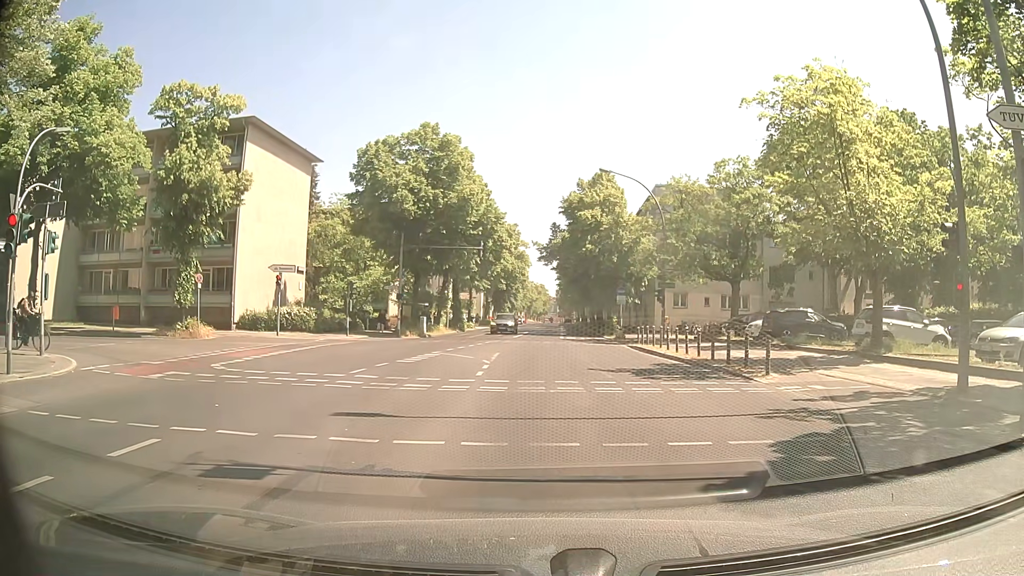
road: secondary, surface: asphalt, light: Day
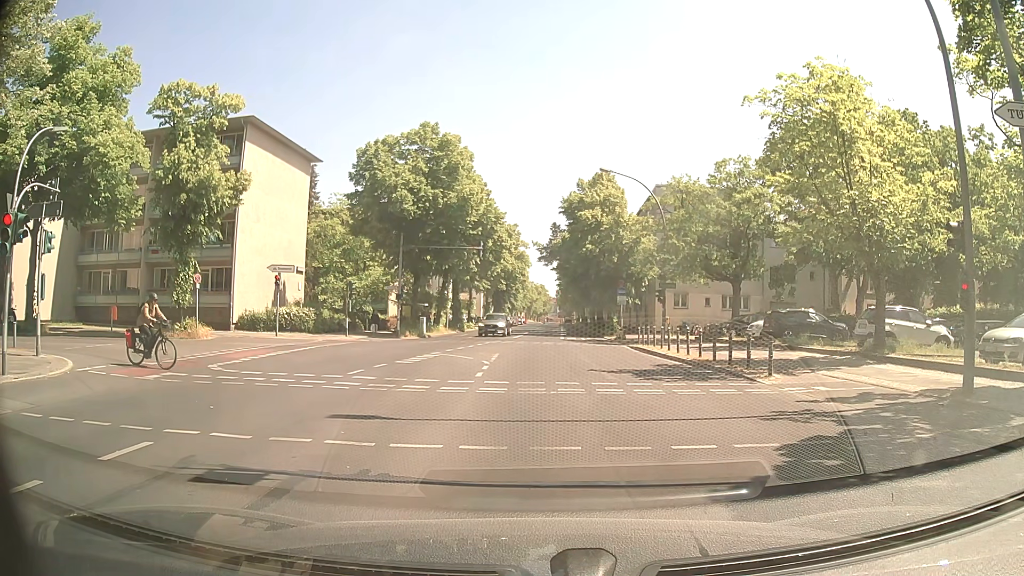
(0.0, +0.2) m; 0°
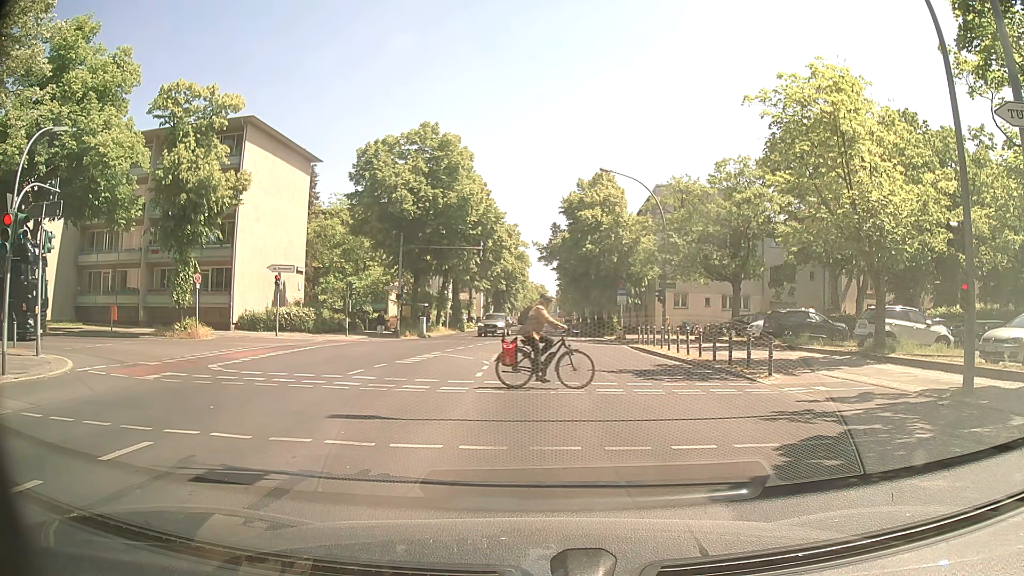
(0.0, 0.0) m; 0°
